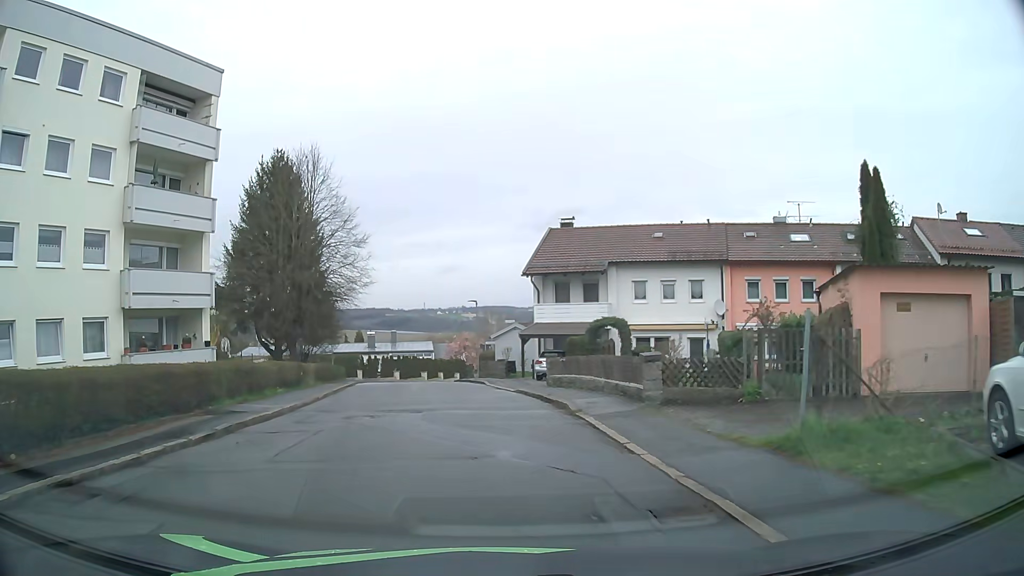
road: residential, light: Day
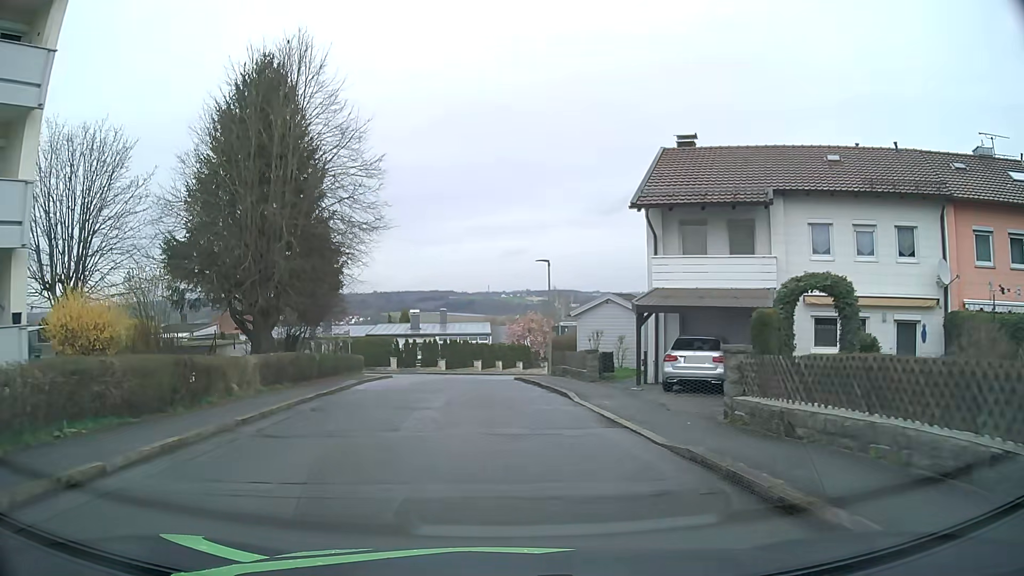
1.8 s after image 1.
(-0.9, +14.2) m; -7°
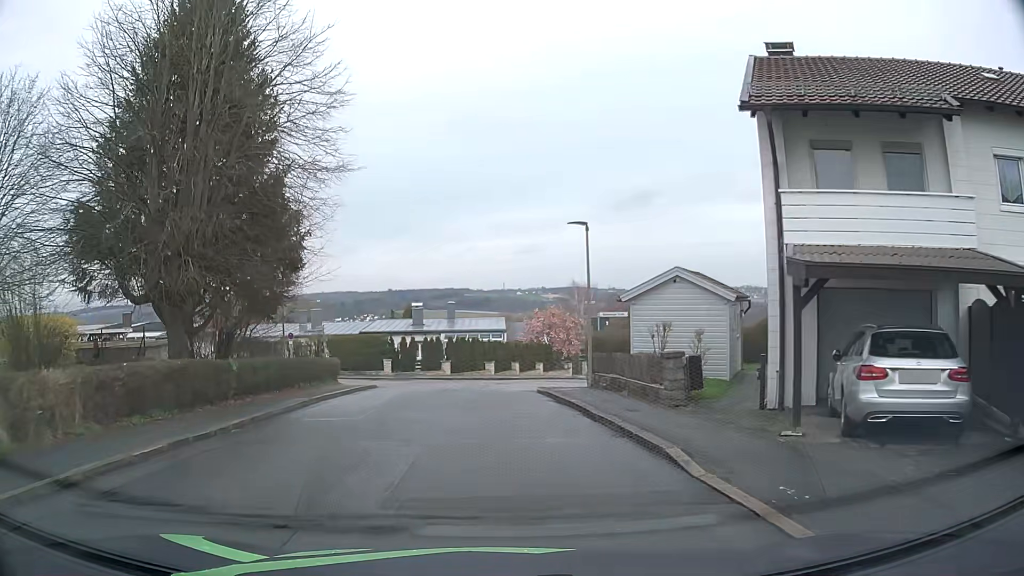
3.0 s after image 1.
(+0.1, +8.7) m; 0°
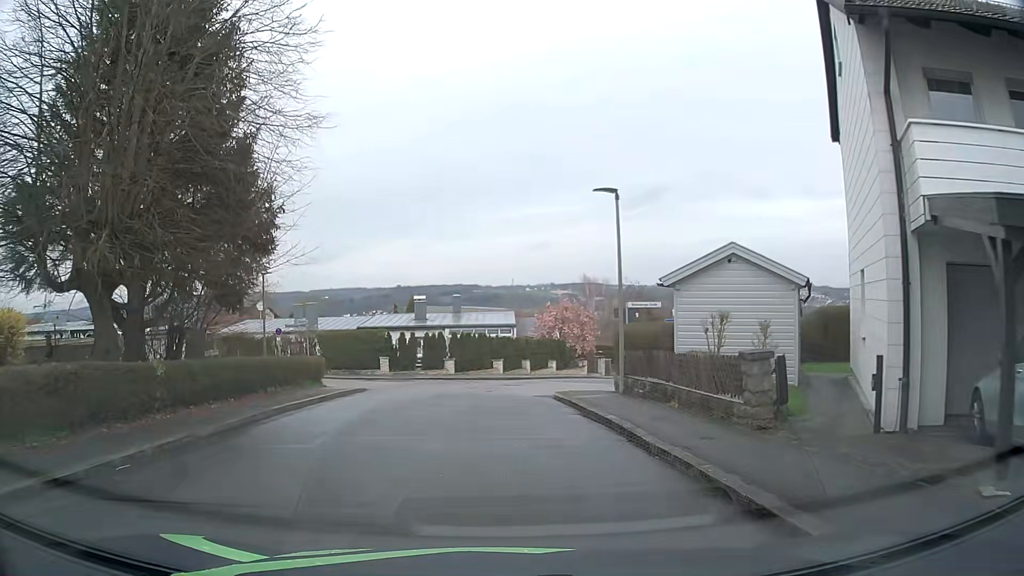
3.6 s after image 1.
(0.0, +4.0) m; 0°
